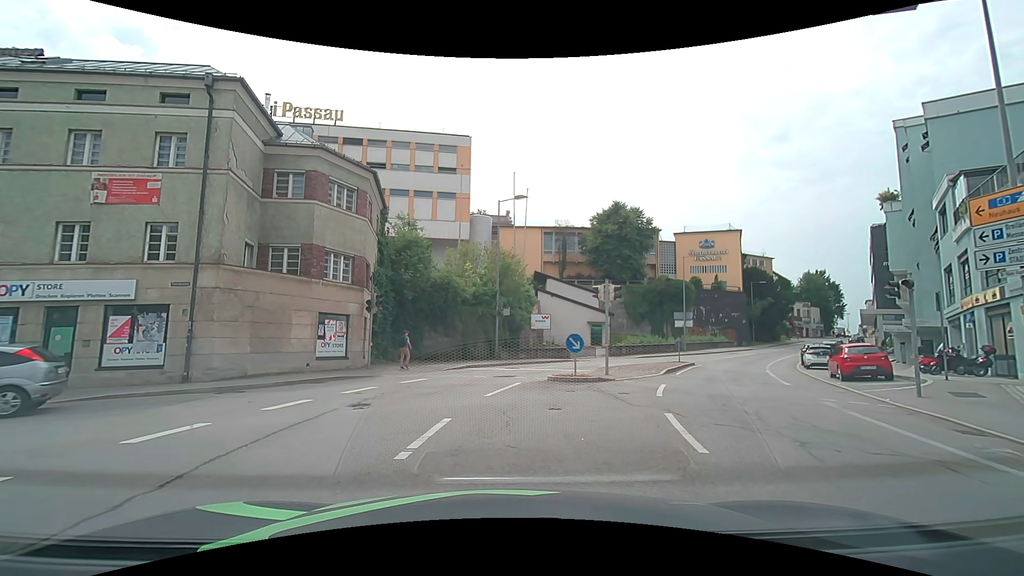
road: residential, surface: asphalt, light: Day
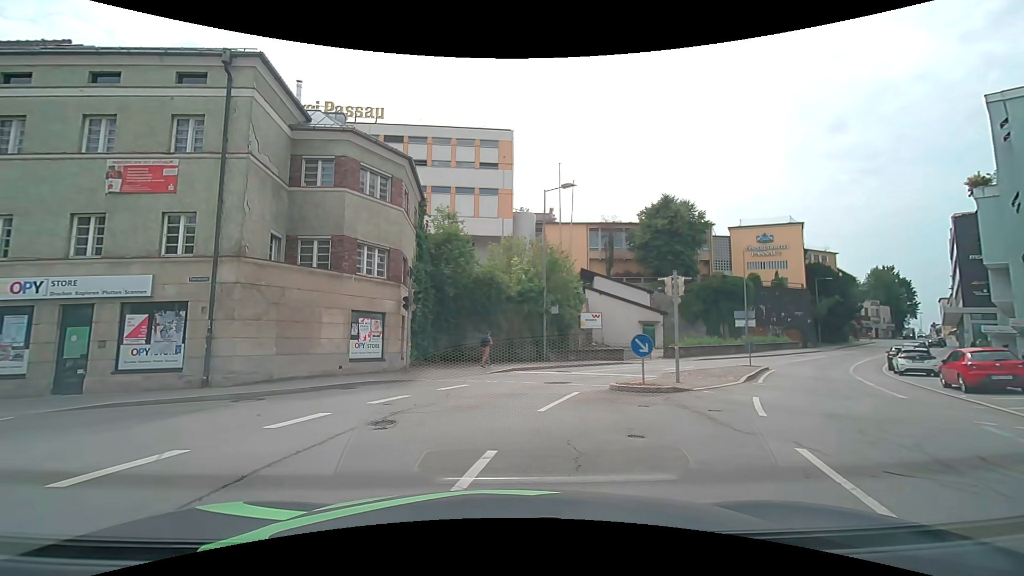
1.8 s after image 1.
(-0.1, +2.5) m; -5°
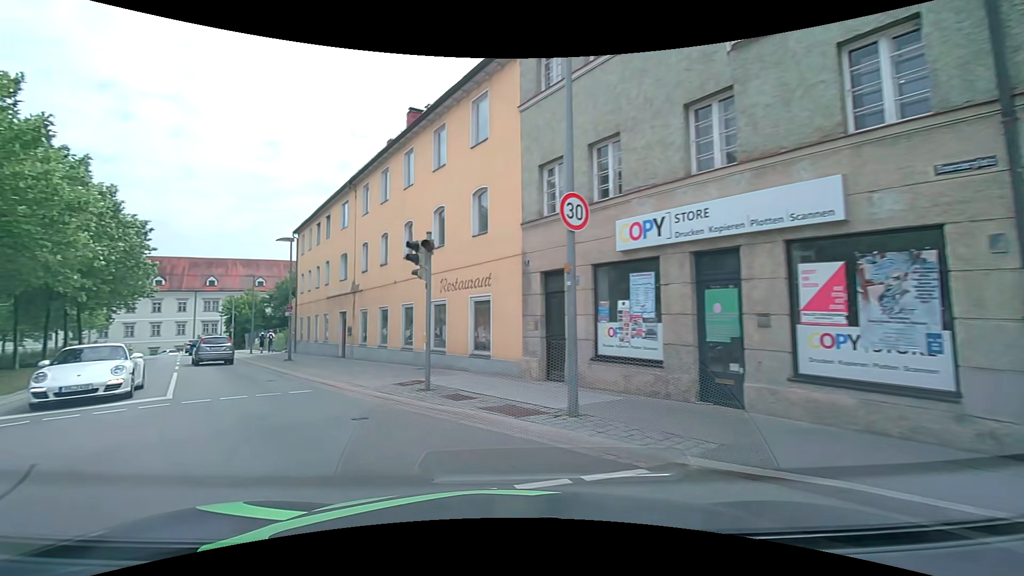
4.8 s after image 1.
(-4.8, +8.8) m; -60°
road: tertiary
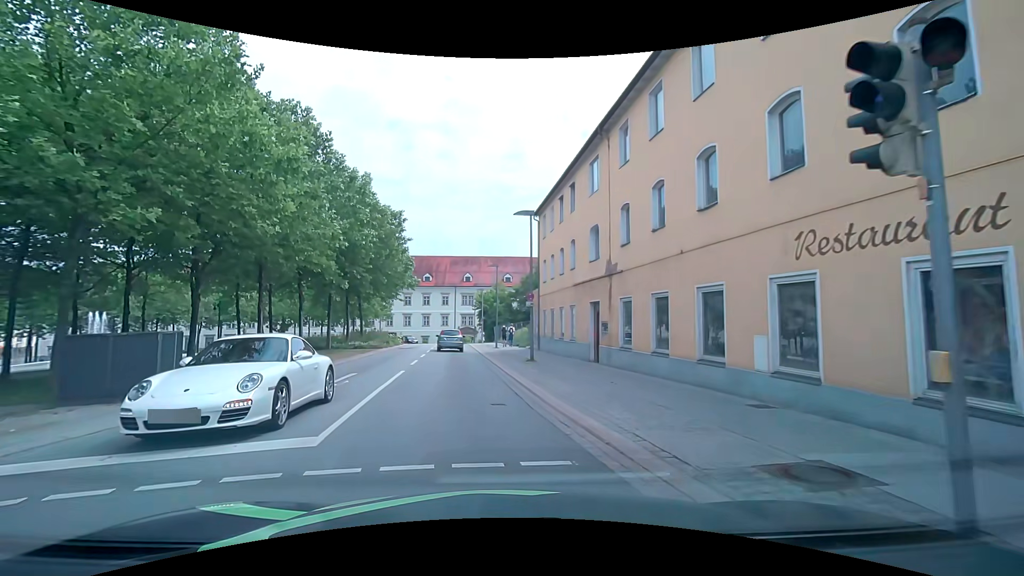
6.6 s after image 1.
(-2.1, +7.3) m; -28°
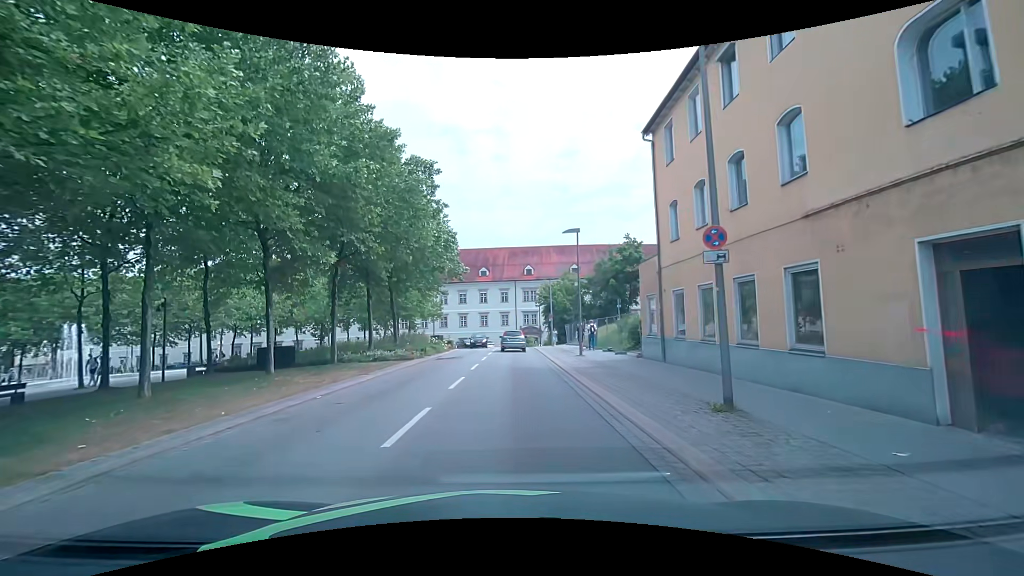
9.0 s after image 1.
(-1.1, +13.9) m; -7°
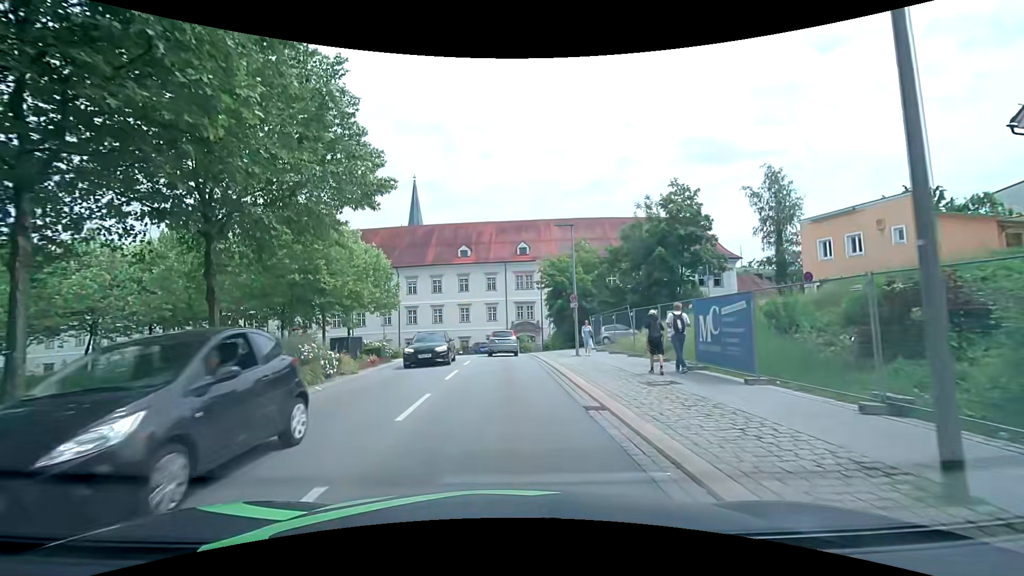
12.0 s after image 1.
(+0.7, +22.5) m; +2°
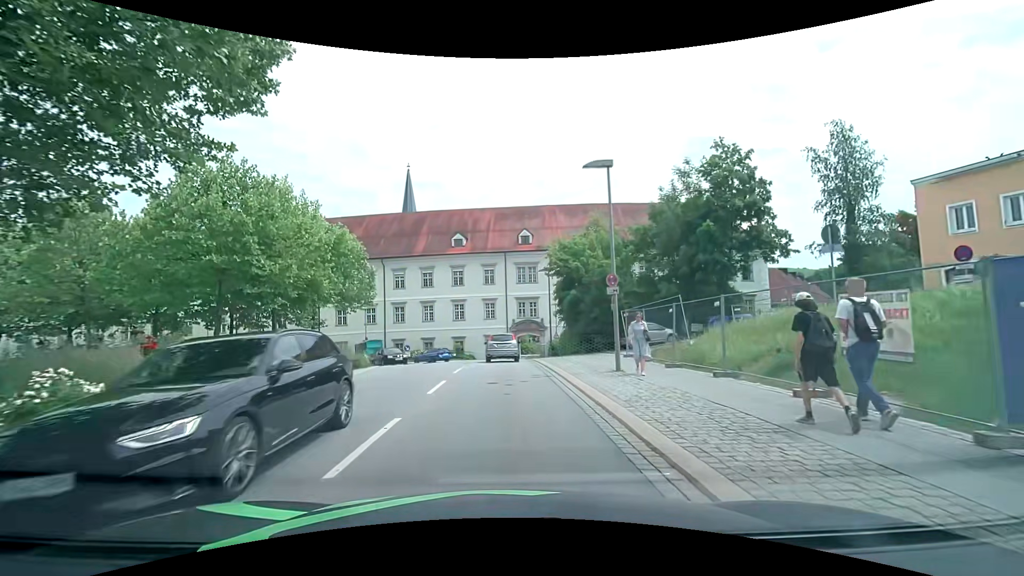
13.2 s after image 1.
(+0.1, +8.8) m; 0°
